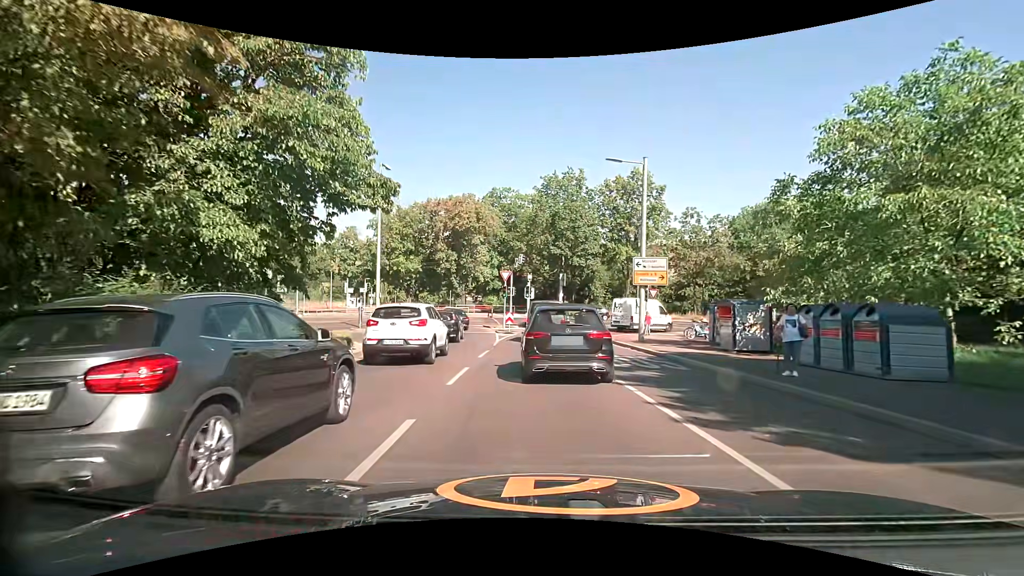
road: secondary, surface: asphalt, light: Day
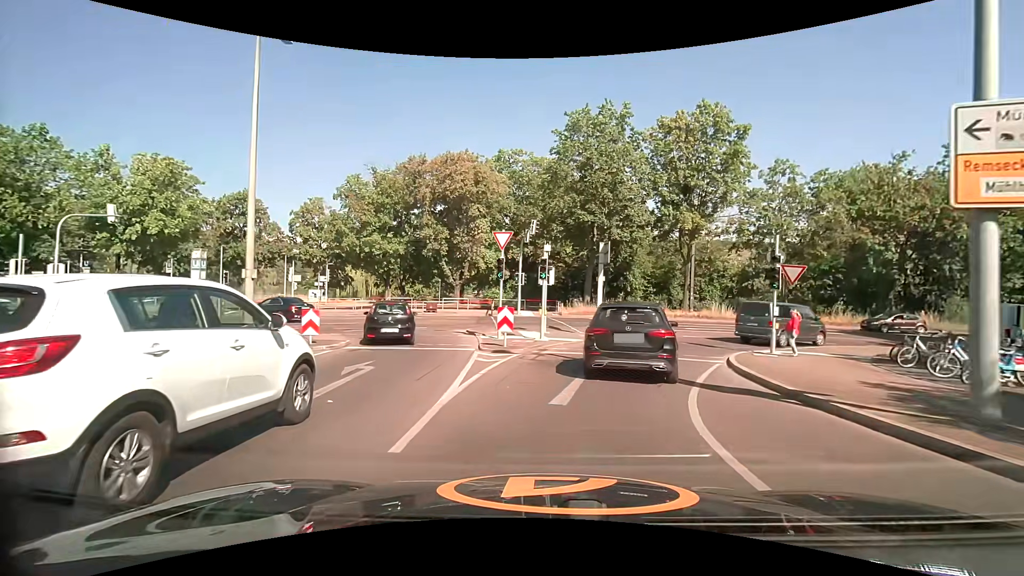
(0.0, +16.9) m; 0°
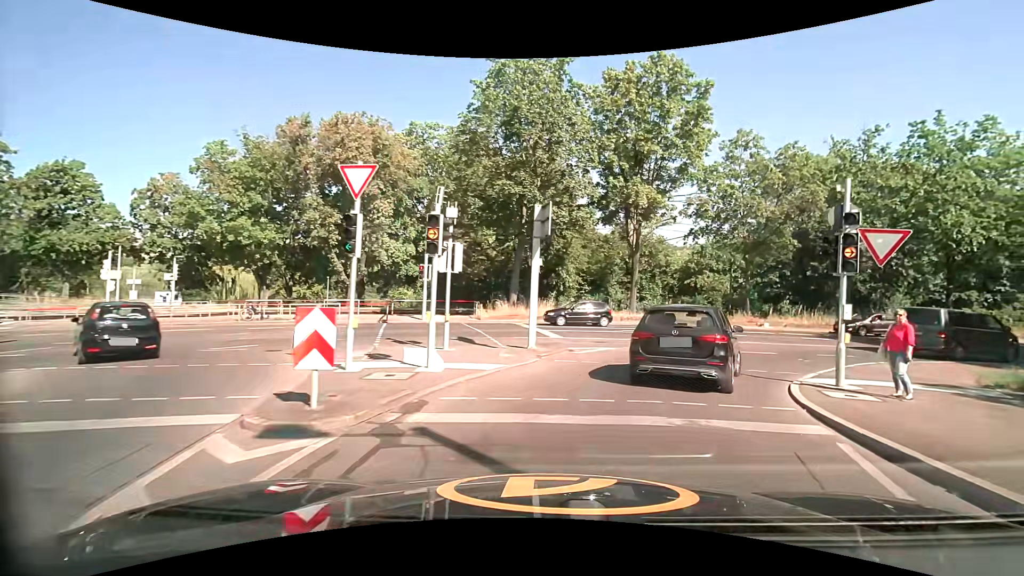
(+0.5, +9.1) m; +8°
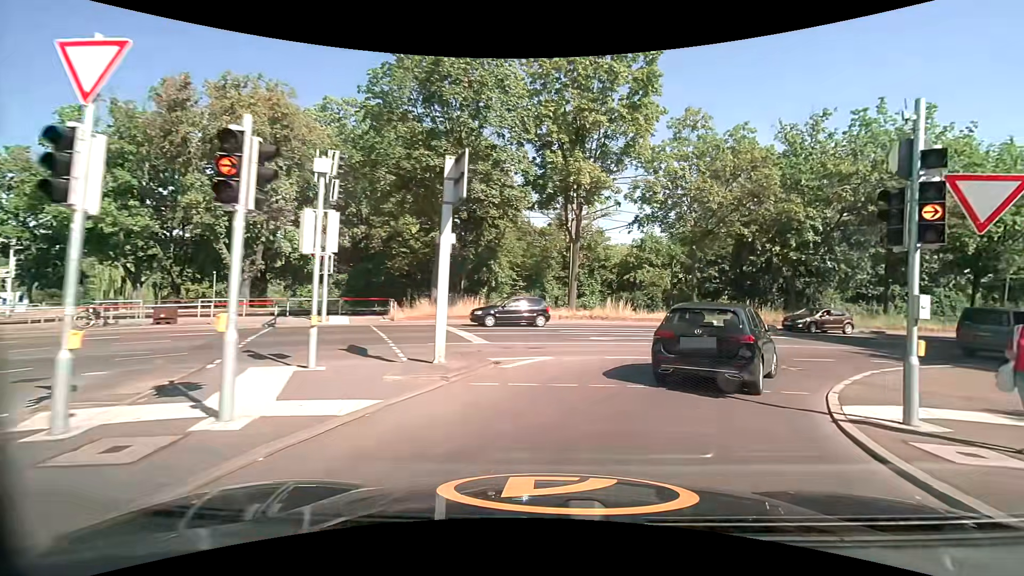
(+0.3, +4.5) m; +7°
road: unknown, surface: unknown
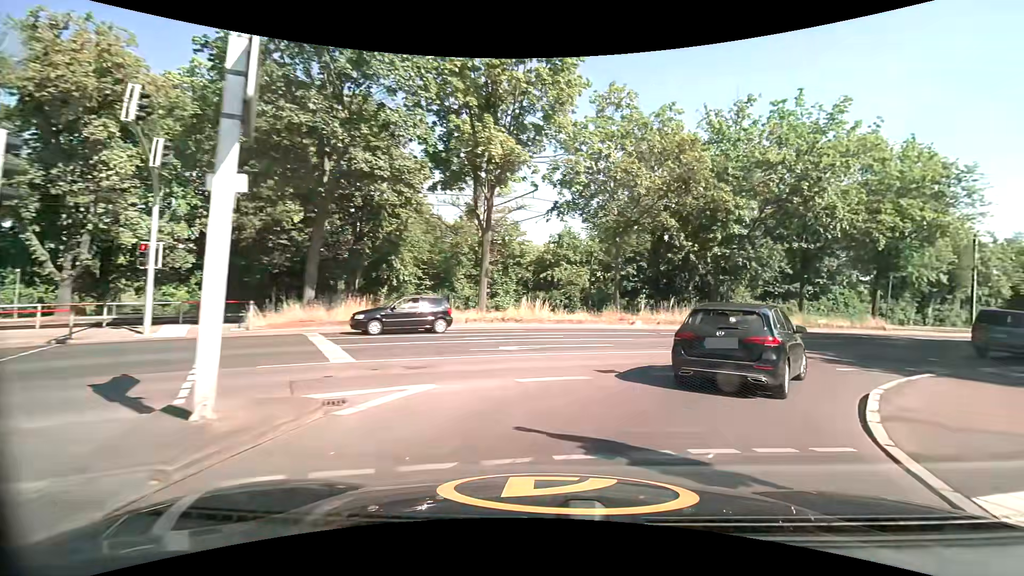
(+0.4, +4.5) m; +10°
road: secondary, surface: asphalt
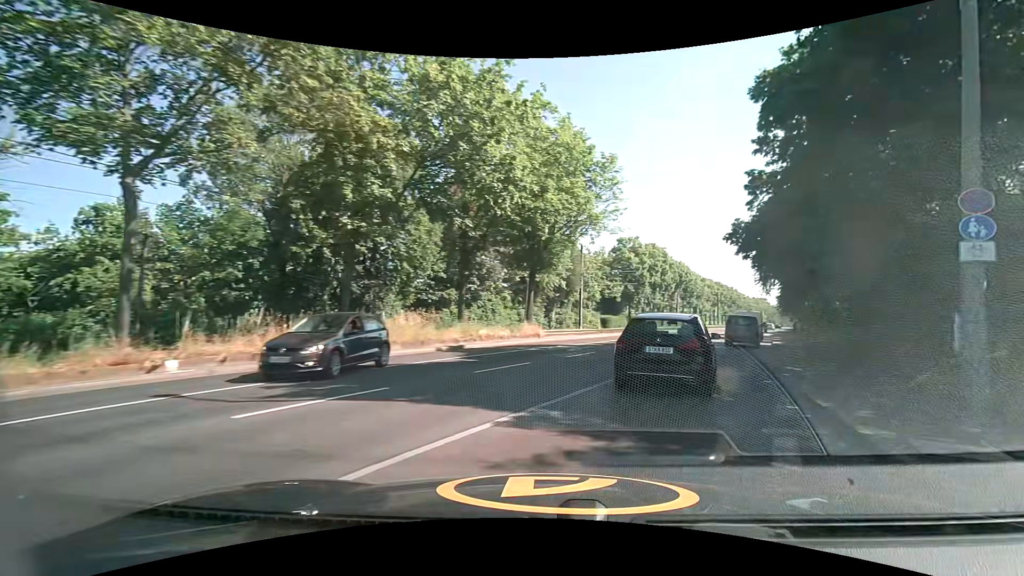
(+4.1, +12.6) m; +37°
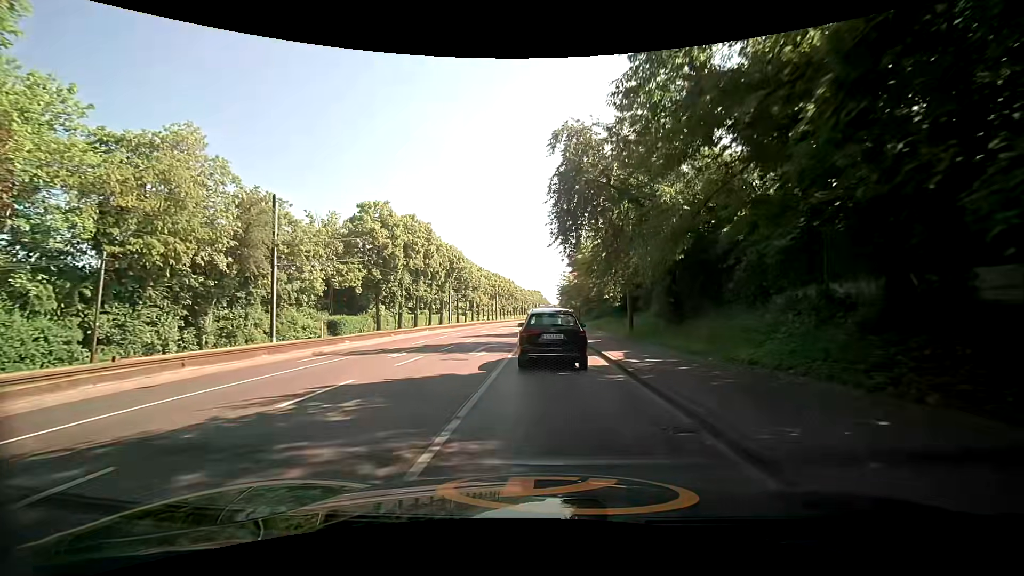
(+8.2, +25.6) m; +24°
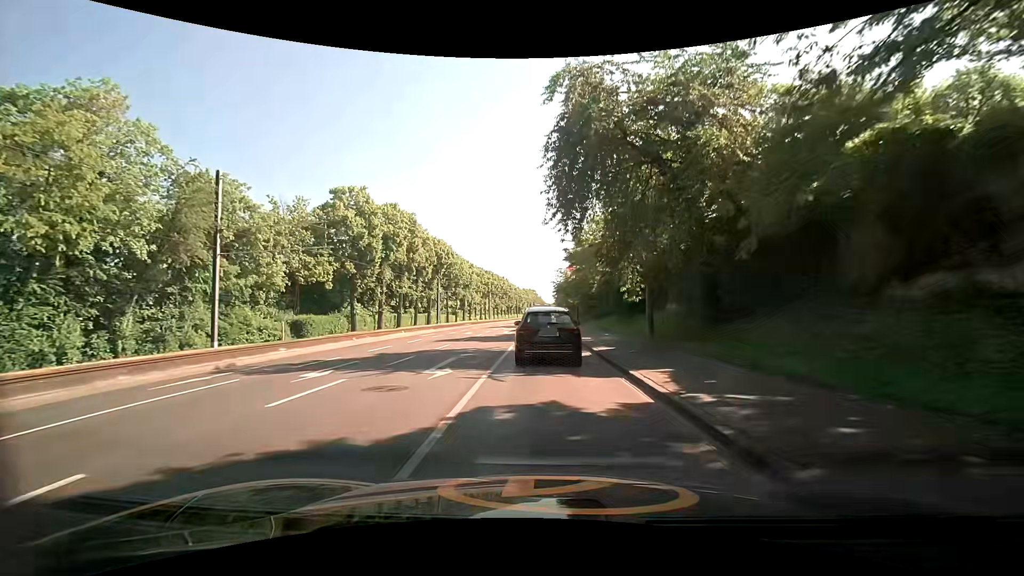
(+0.1, +6.3) m; +1°
(0, +10) (0, +20) (0, +30) (0, +40) (0, +50) (0, +60) (0, +70) (0, +80) (0, +90) (0, +100) m
